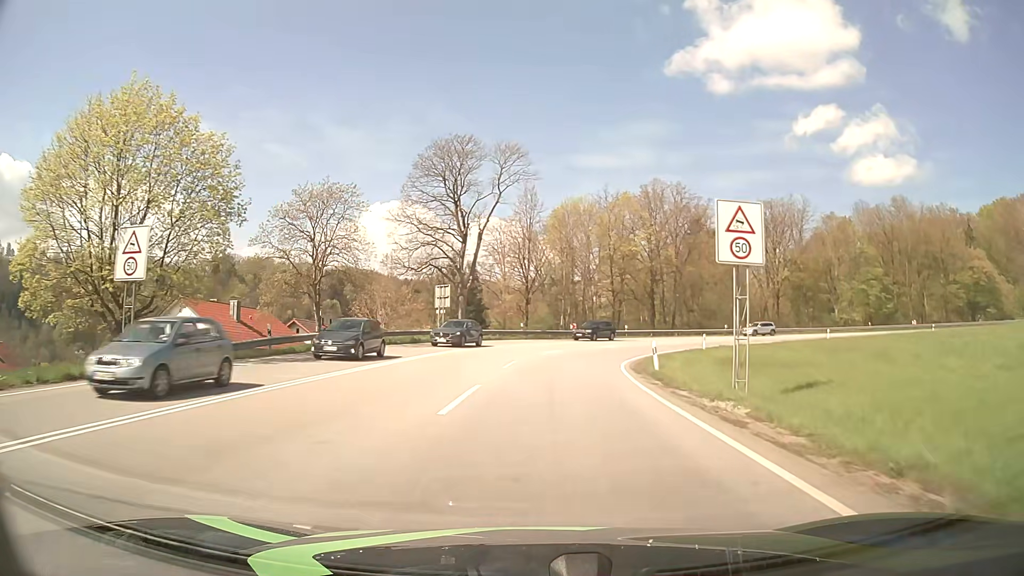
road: primary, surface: asphalt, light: Day
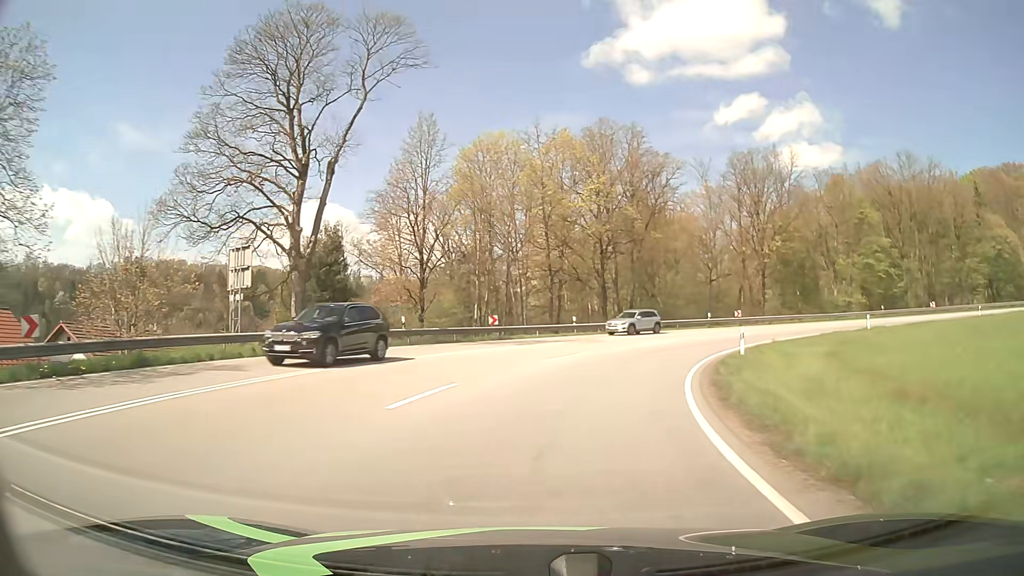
(+1.1, +23.6) m; +7°
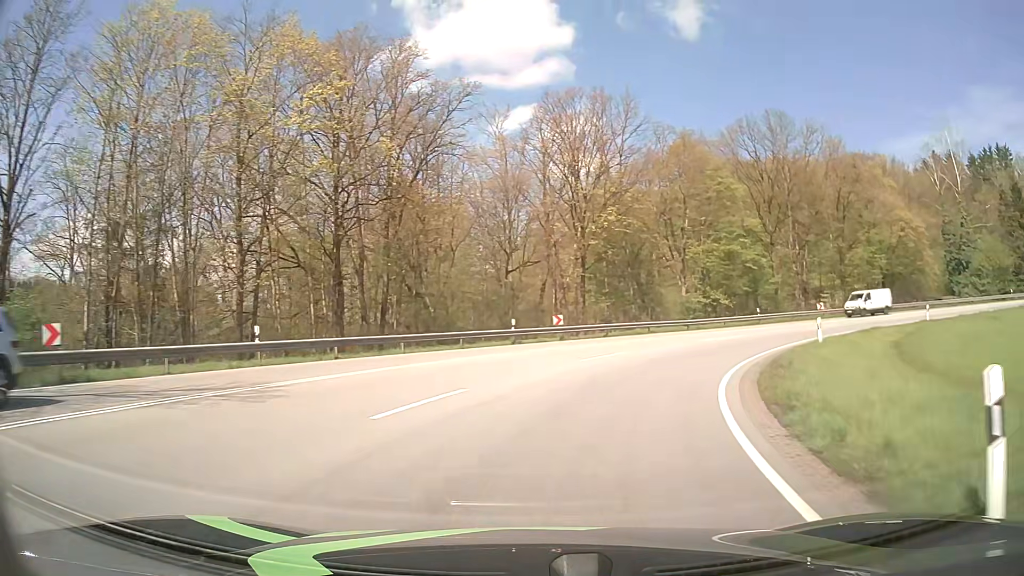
(+3.6, +23.0) m; +19°
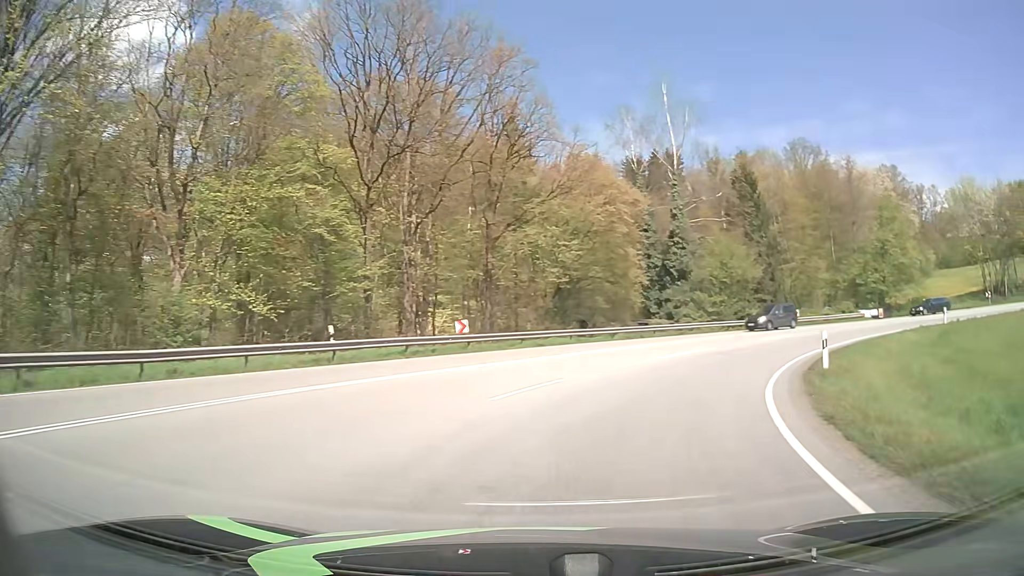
(+9.0, +28.6) m; +37°
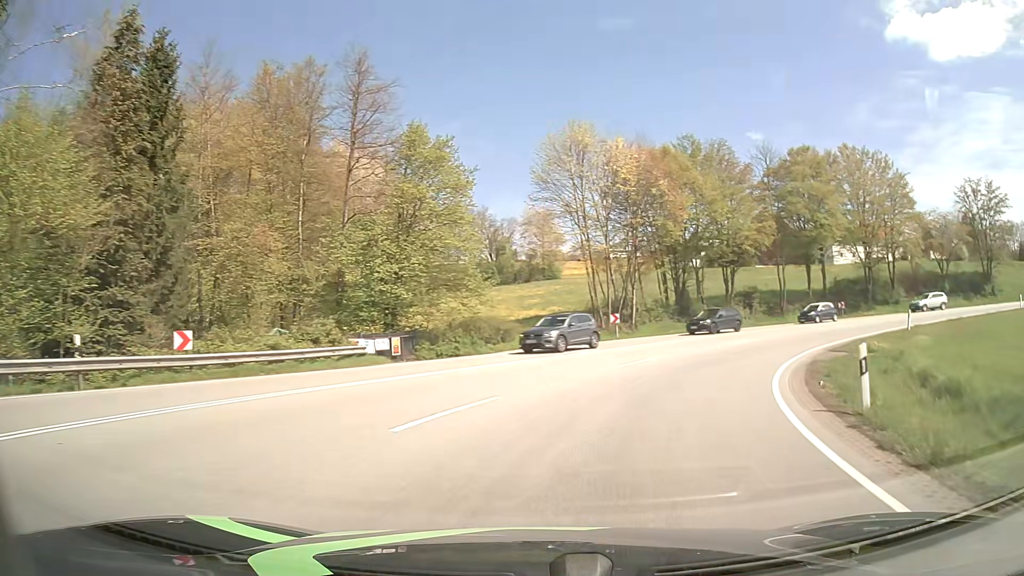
(+14.3, +32.8) m; +47°
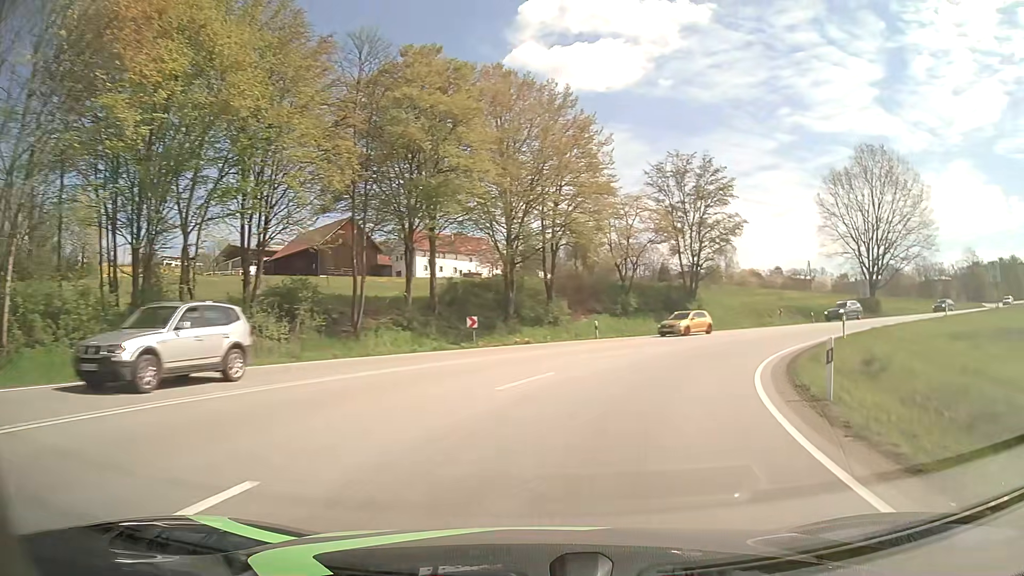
(+9.0, +26.9) m; +37°
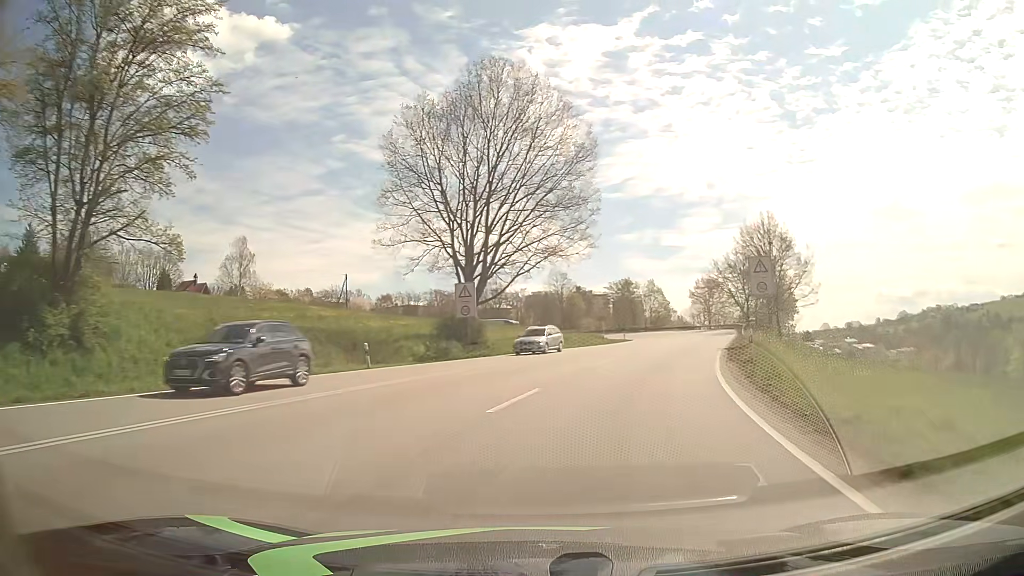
(+12.4, +32.8) m; +41°
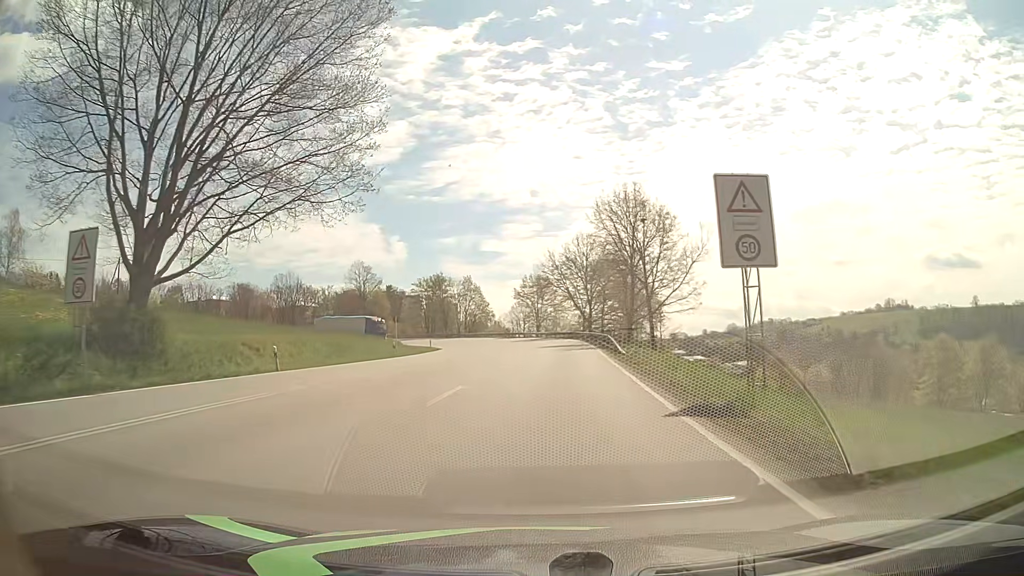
(+3.4, +21.4) m; +16°
